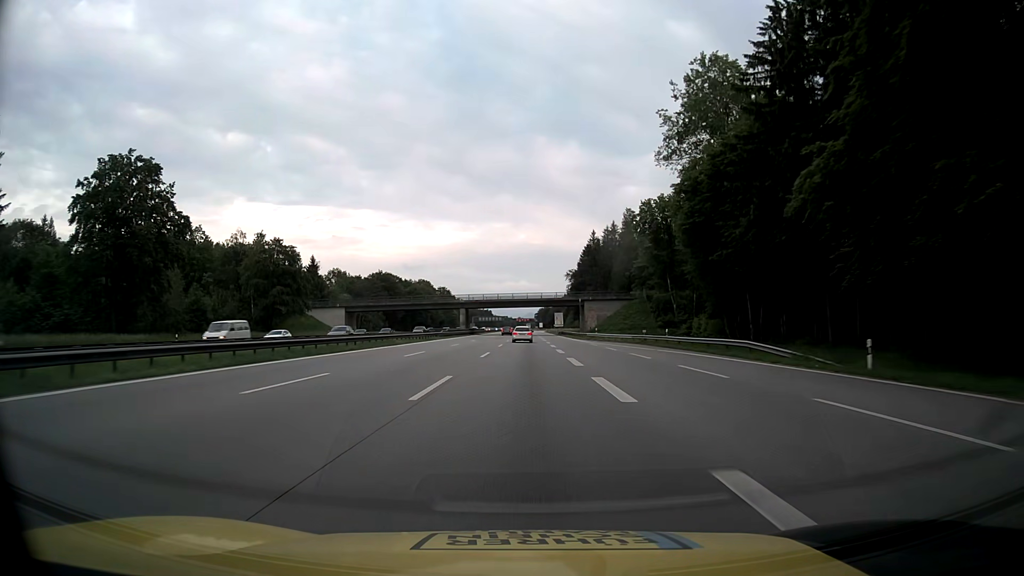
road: motorway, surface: asphalt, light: Day
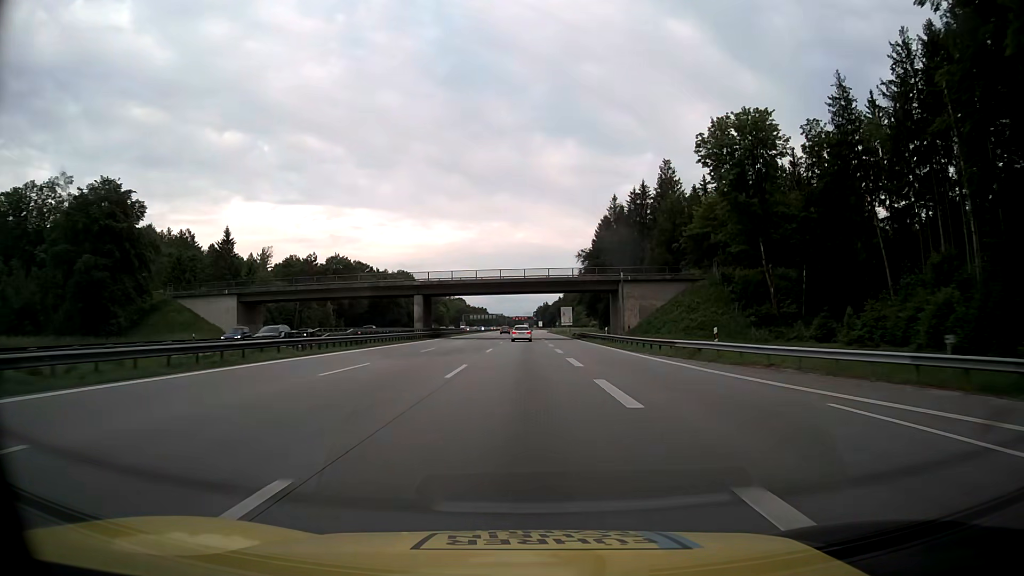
(-0.1, +48.8) m; 0°
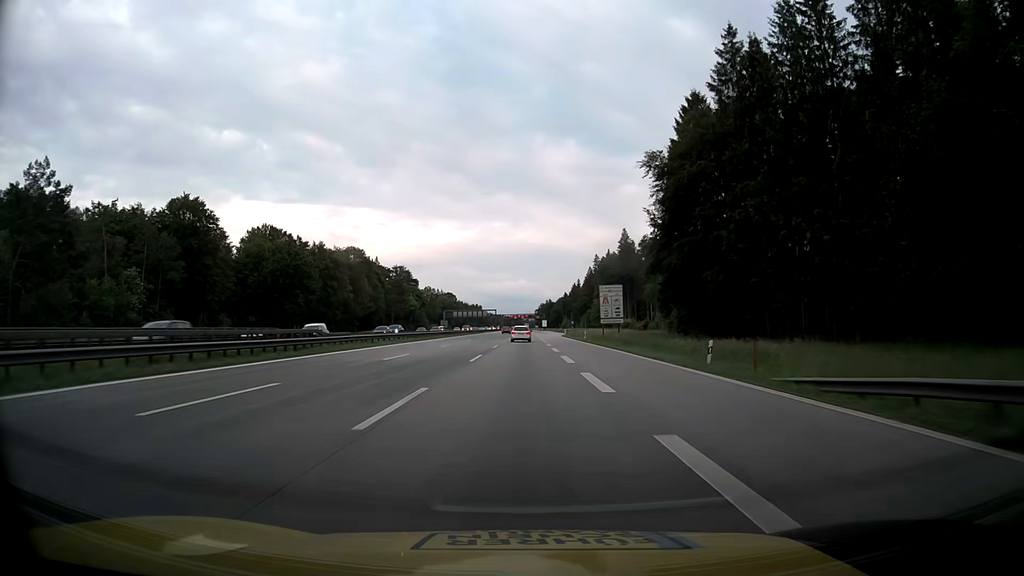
(+0.2, +81.4) m; +1°
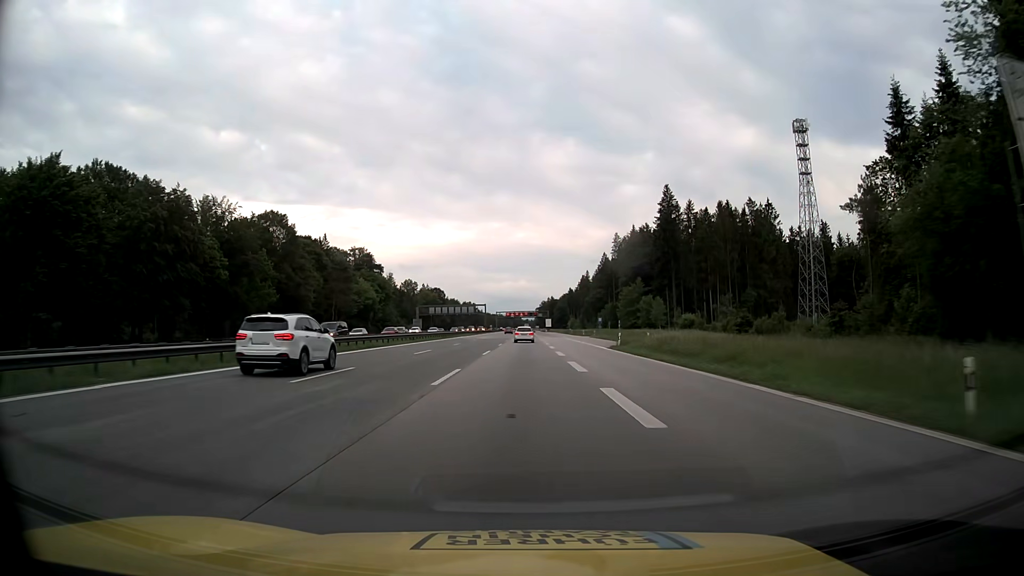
(-0.7, +65.2) m; -1°
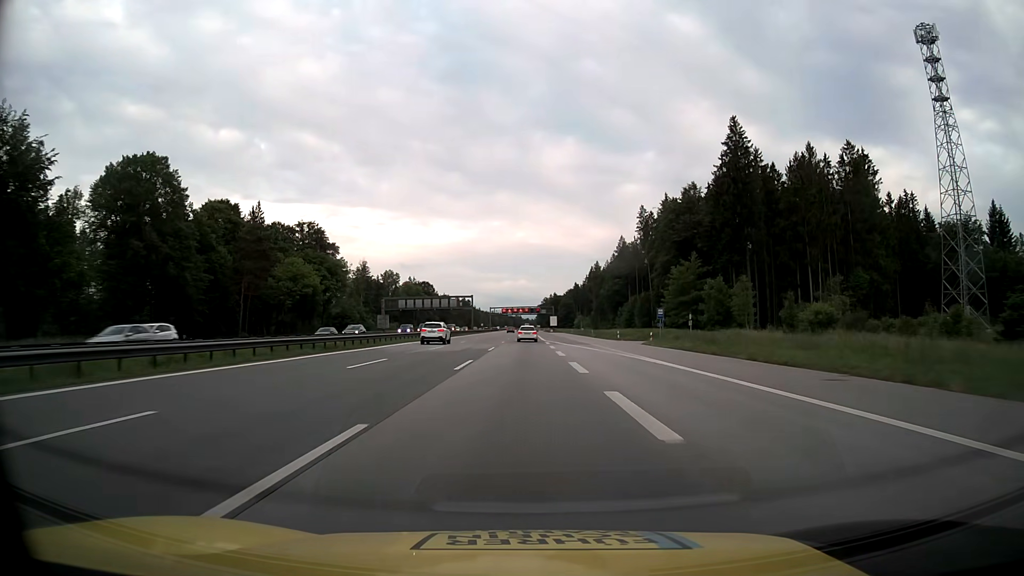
(+0.2, +49.0) m; 0°
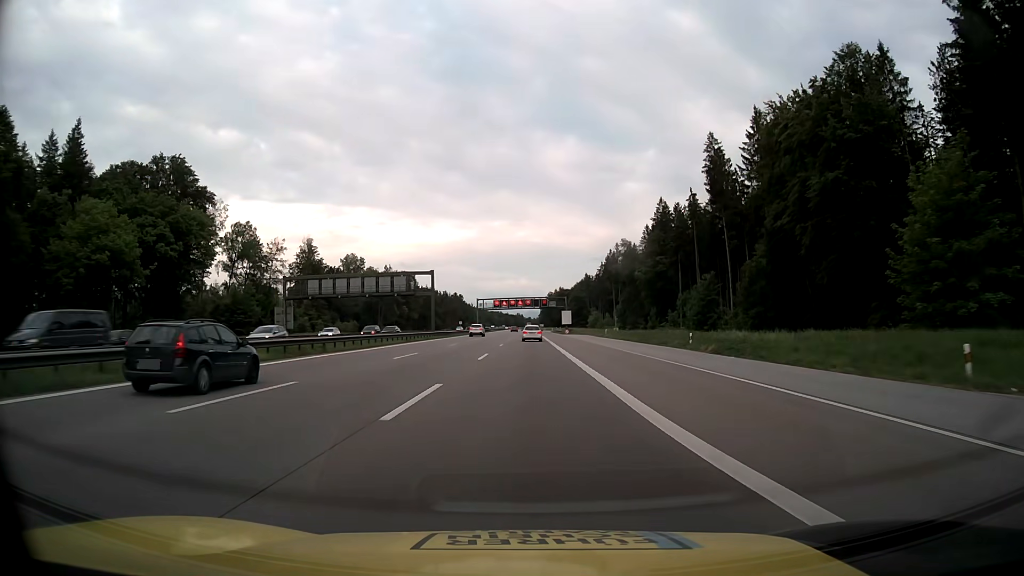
(-0.1, +65.6) m; 0°
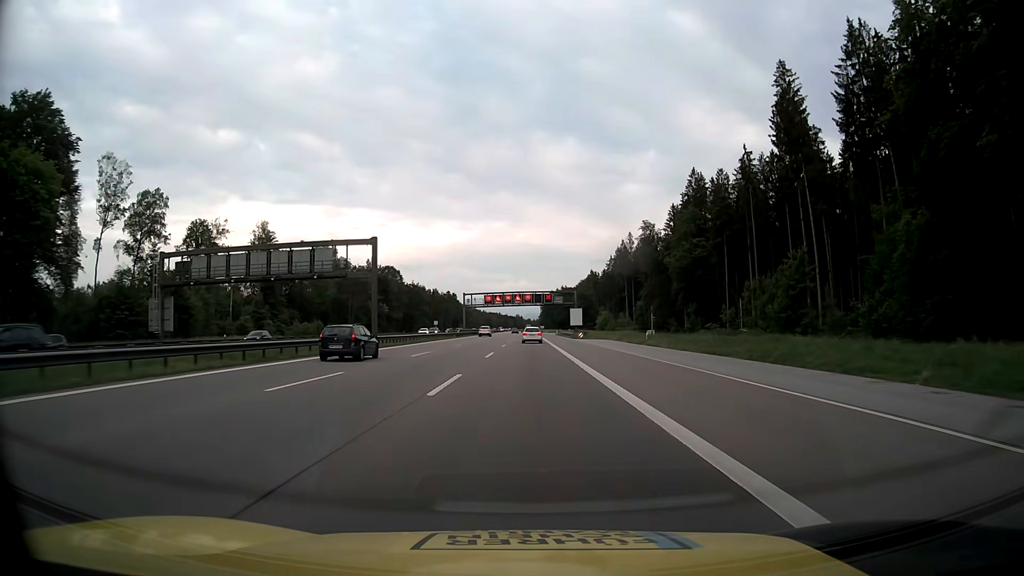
(0.0, +32.8) m; 0°
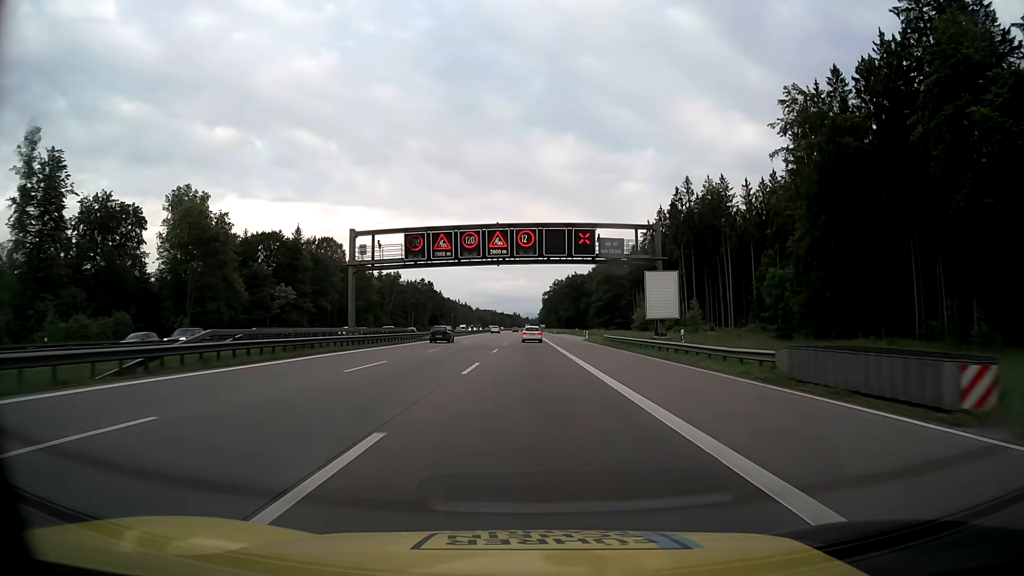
(0.0, +82.1) m; 0°
(0, +10) (0, +20) (0, +30) (0, +40) (0, +50) (0, +60) (0, +70) (0, +80) (0, +90) (0, +100) m
